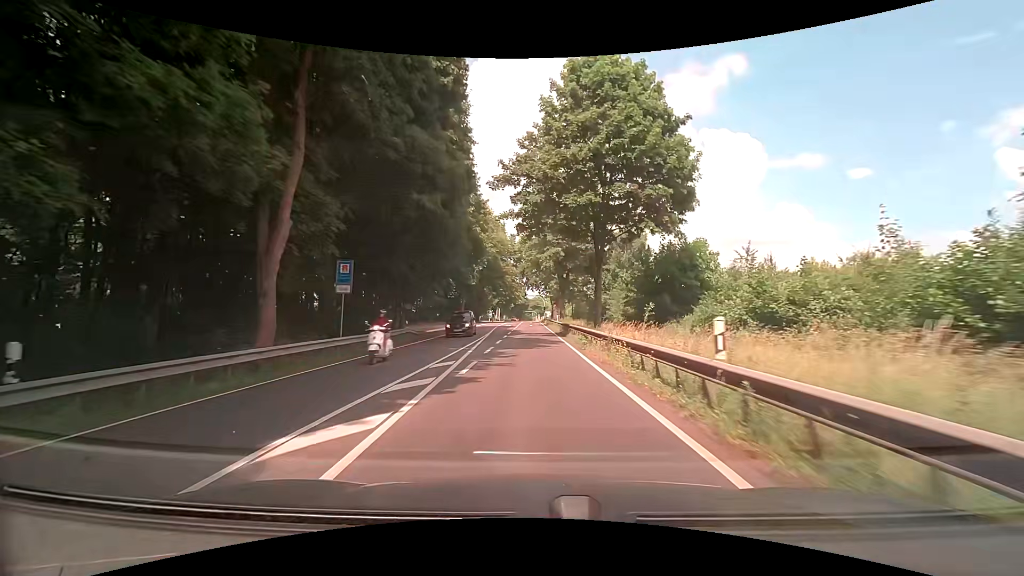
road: primary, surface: asphalt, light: Day
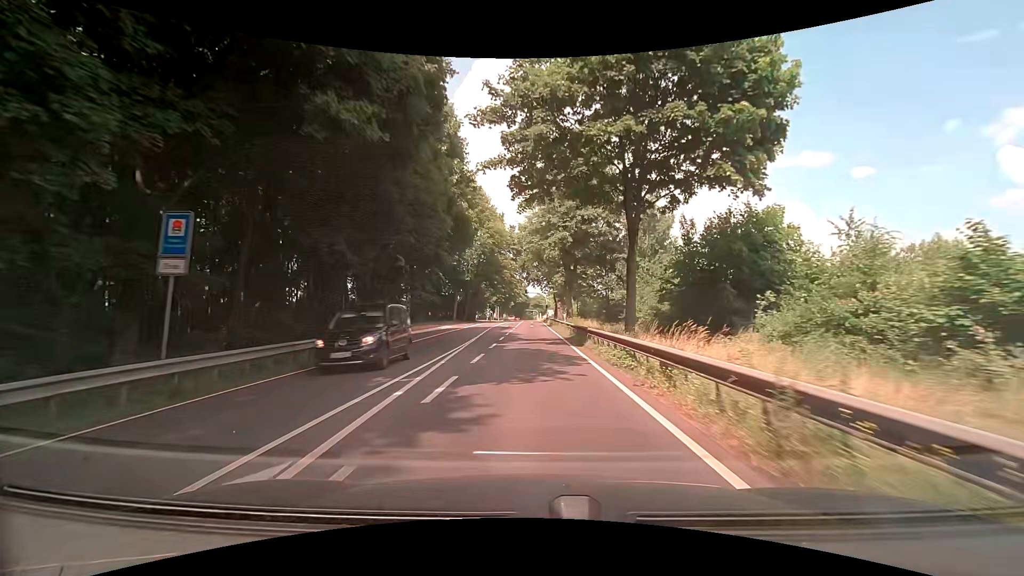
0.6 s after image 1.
(-0.1, +9.9) m; -1°
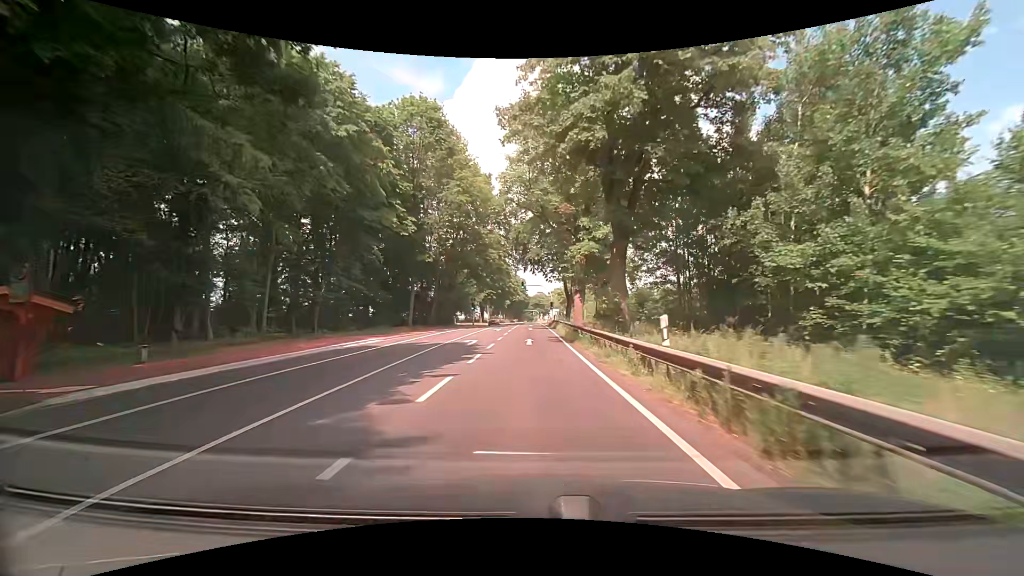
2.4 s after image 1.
(+0.1, +29.9) m; 0°
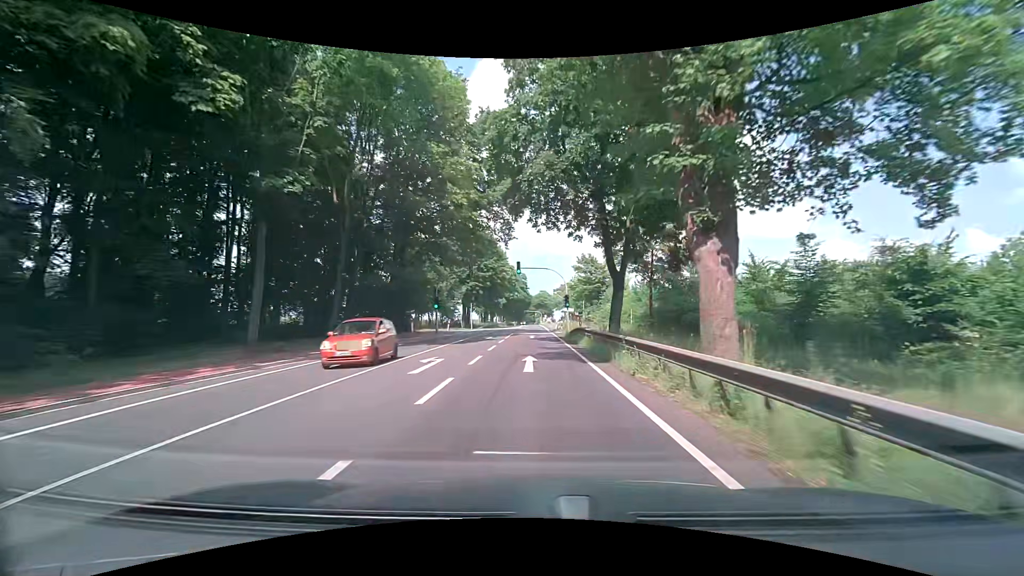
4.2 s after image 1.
(-0.3, +30.2) m; -1°
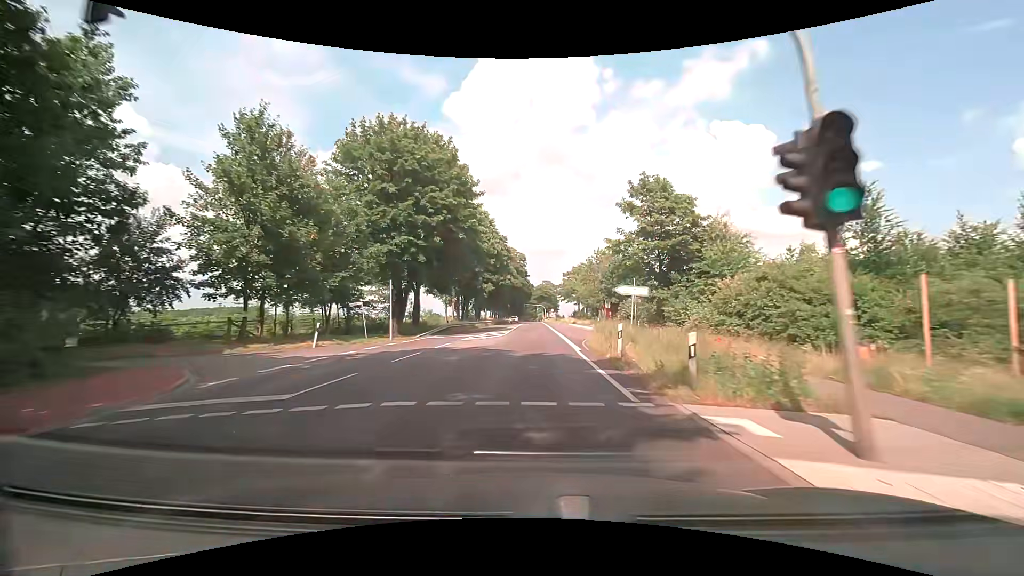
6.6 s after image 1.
(+0.3, +40.9) m; 0°
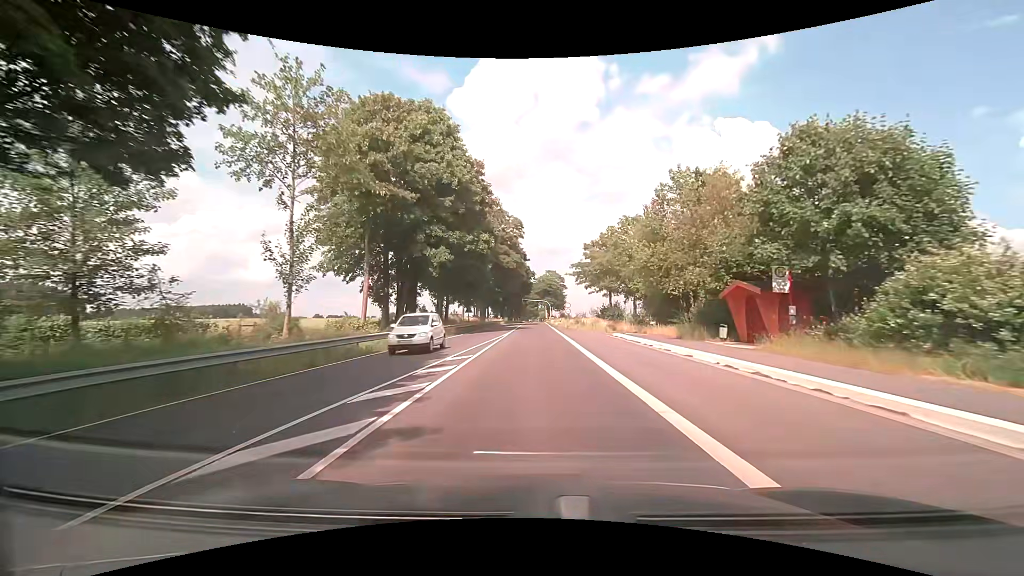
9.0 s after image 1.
(-0.2, +41.6) m; -1°
(0, +10) (0, +20) (0, +30) (0, +40) (0, +50) (0, +60) (+1, +70) (+1, +80) (+1, +90) (+1, +100) m
